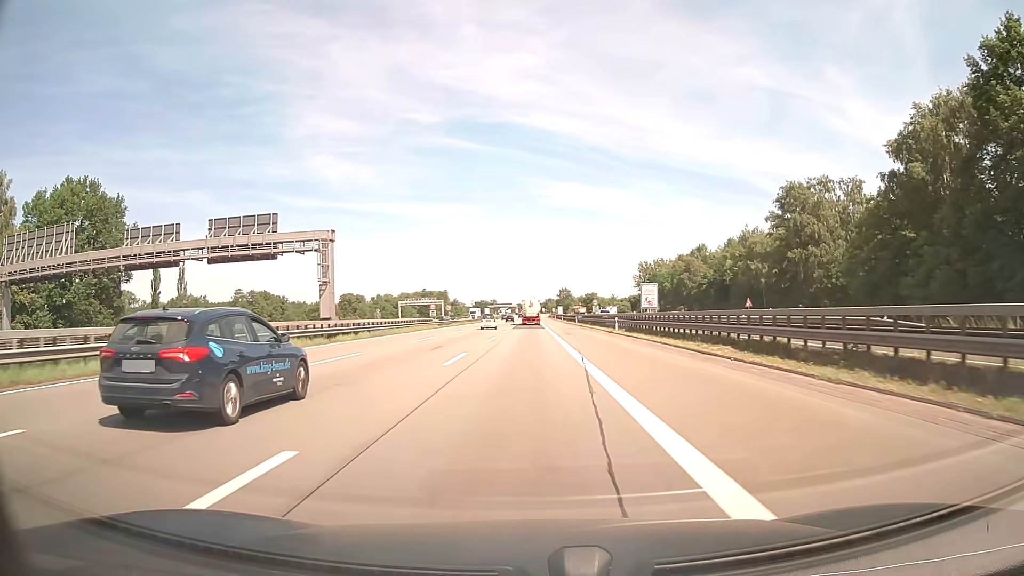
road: motorway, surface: asphalt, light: Day
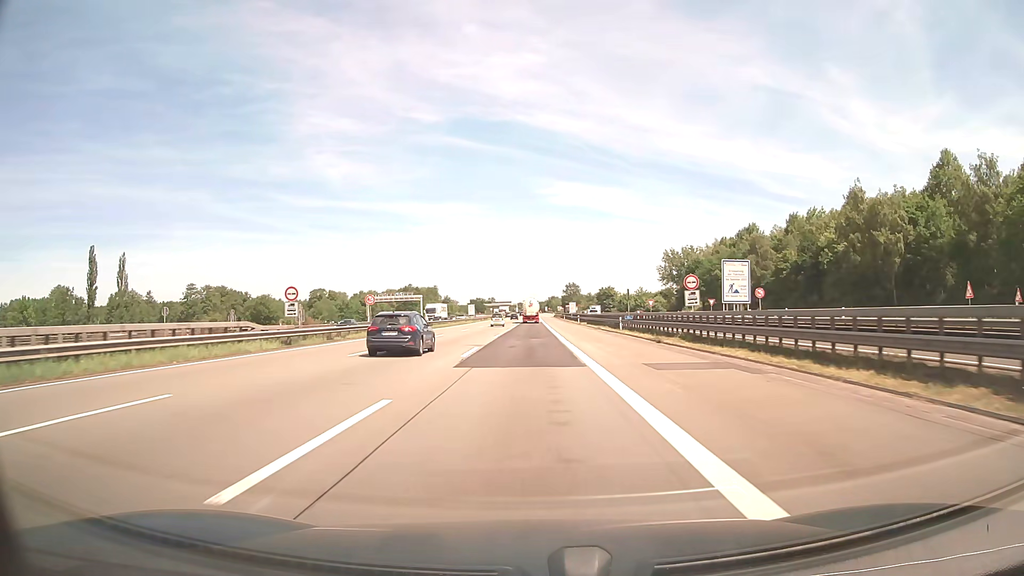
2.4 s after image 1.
(0.0, +50.0) m; 0°
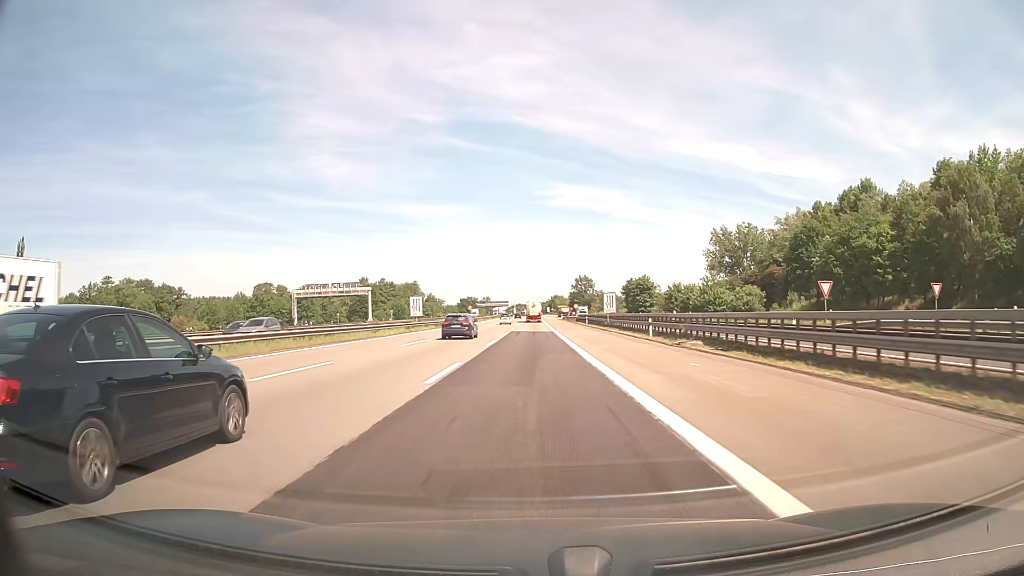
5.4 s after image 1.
(0.0, +62.5) m; 0°
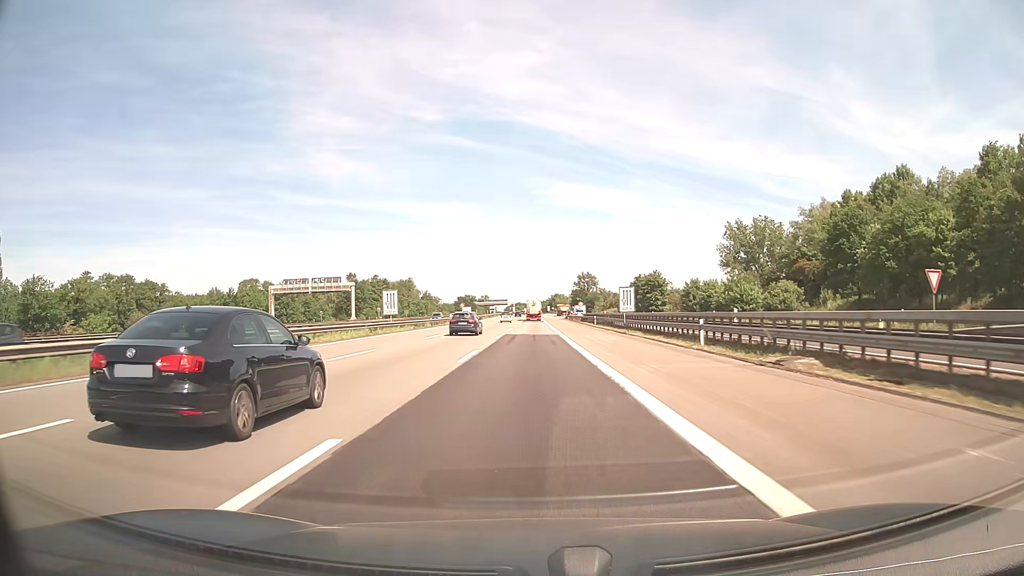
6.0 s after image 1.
(0.0, +12.5) m; 0°
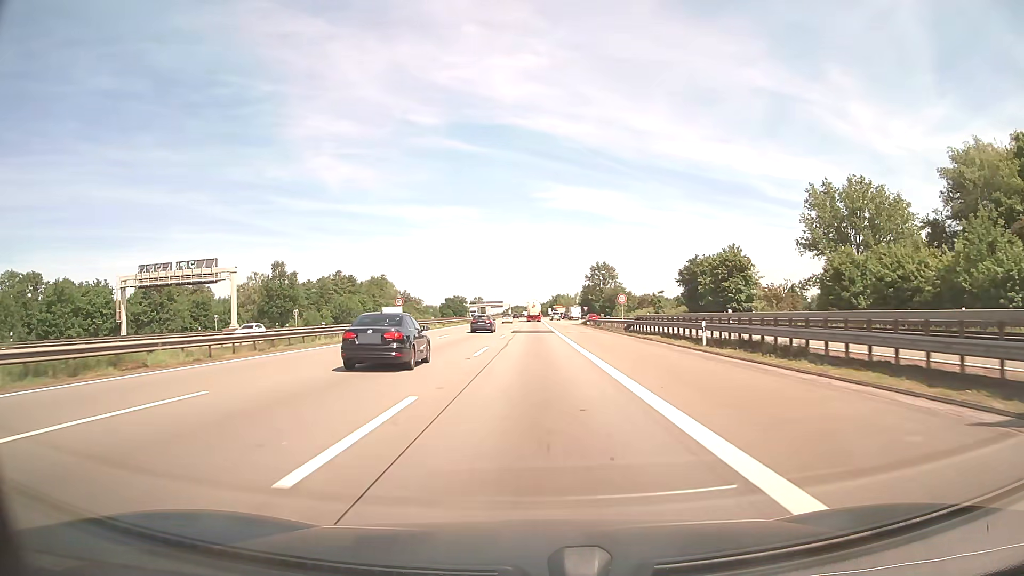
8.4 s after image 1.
(0.0, +50.0) m; 0°
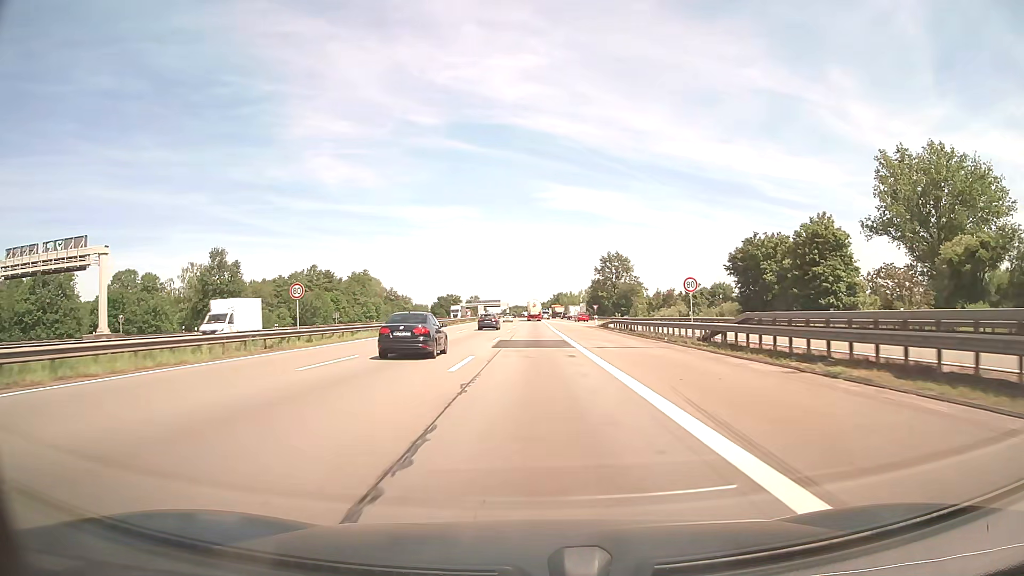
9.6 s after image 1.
(0.0, +25.0) m; 0°
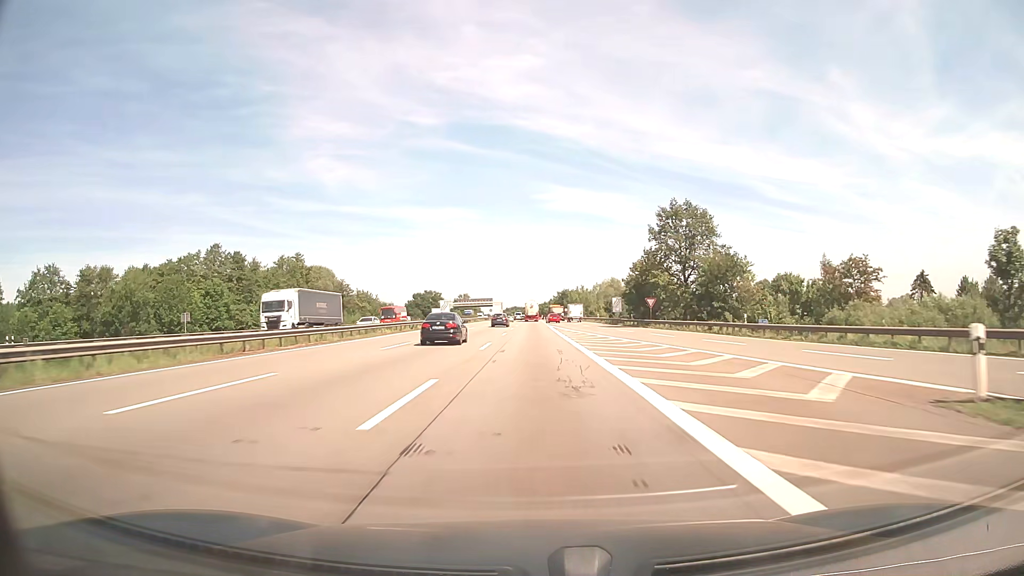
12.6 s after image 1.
(0.0, +62.4) m; 0°
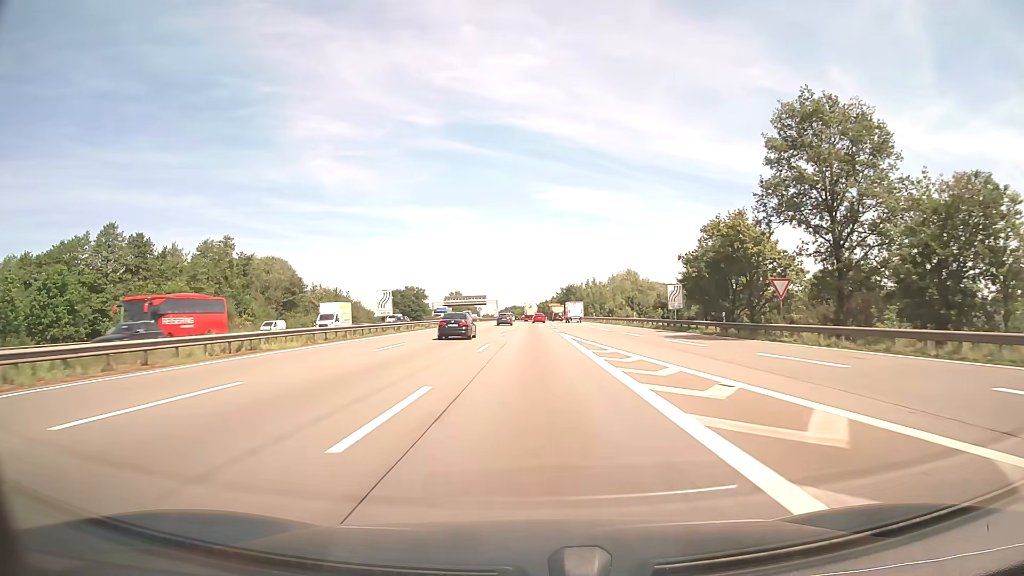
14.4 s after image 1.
(0.0, +37.4) m; 0°
(0, +10) (0, +20) (0, +30) (0, +40) (0, +50) (0, +60) (0, +70) (0, +80) (0, +90) (0, +100) m
